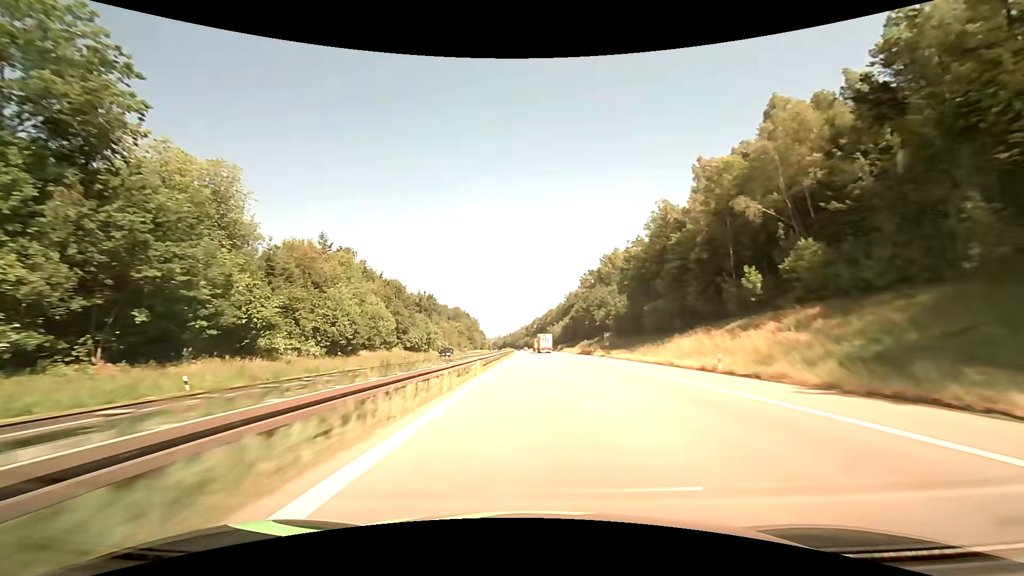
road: motorway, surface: asphalt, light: Day
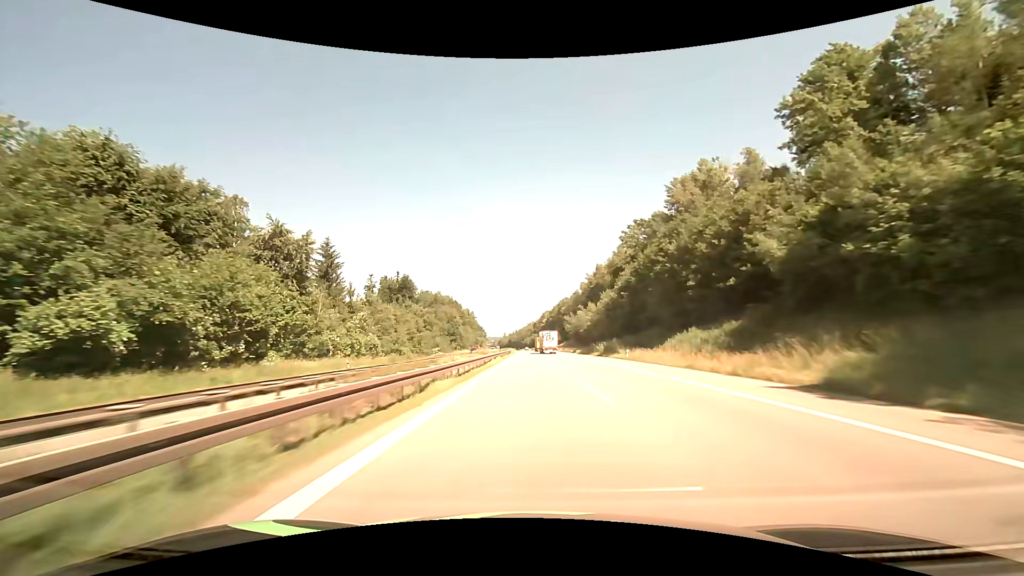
(-0.7, +76.1) m; -1°
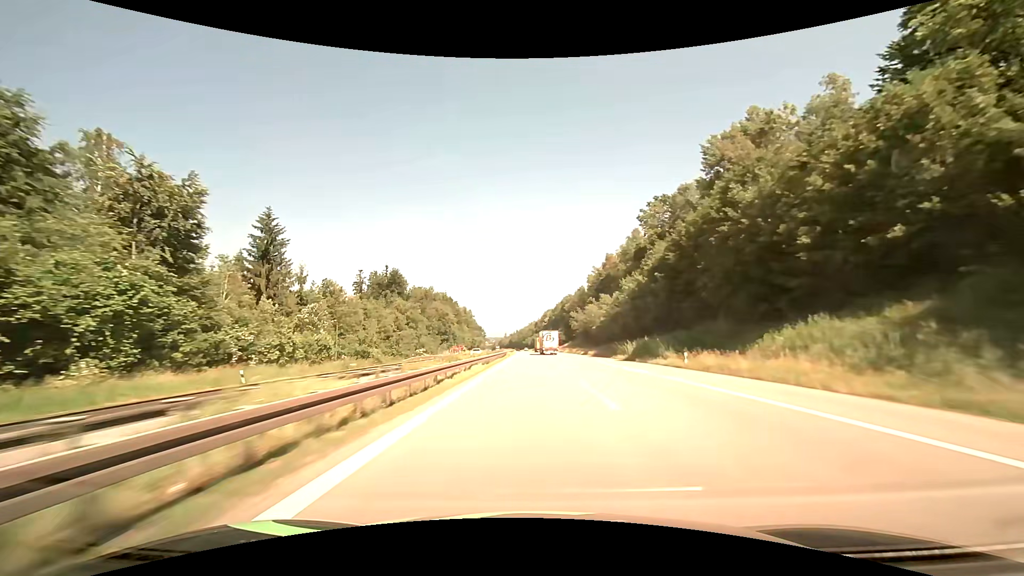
(0.0, +19.0) m; 0°
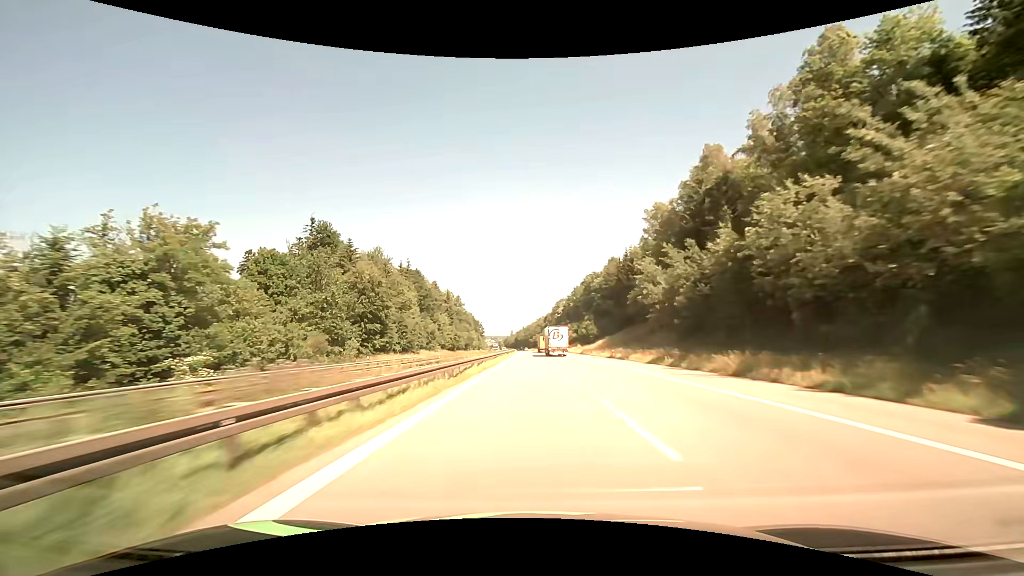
(-0.7, +76.3) m; -1°
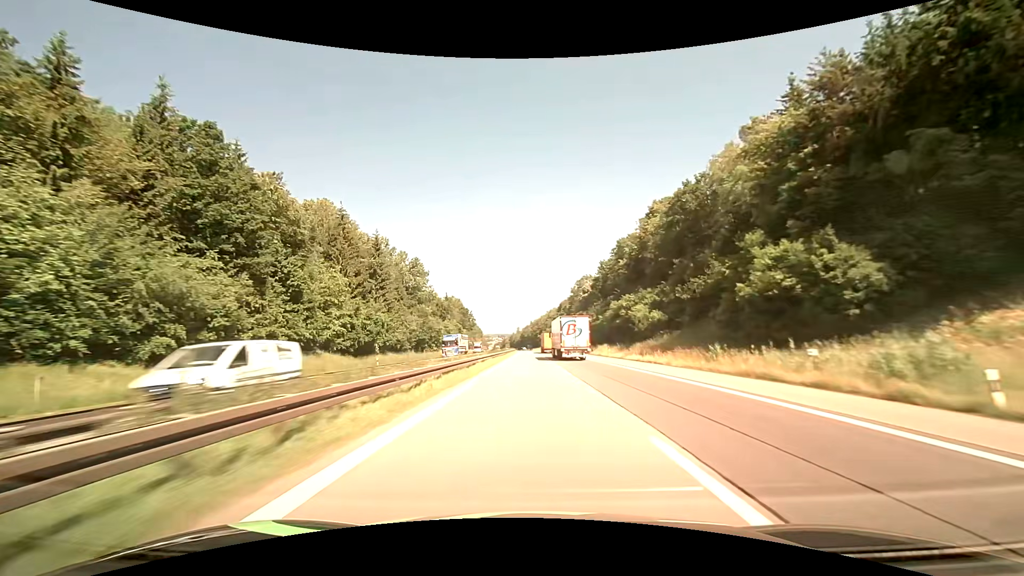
(-0.6, +95.3) m; -1°
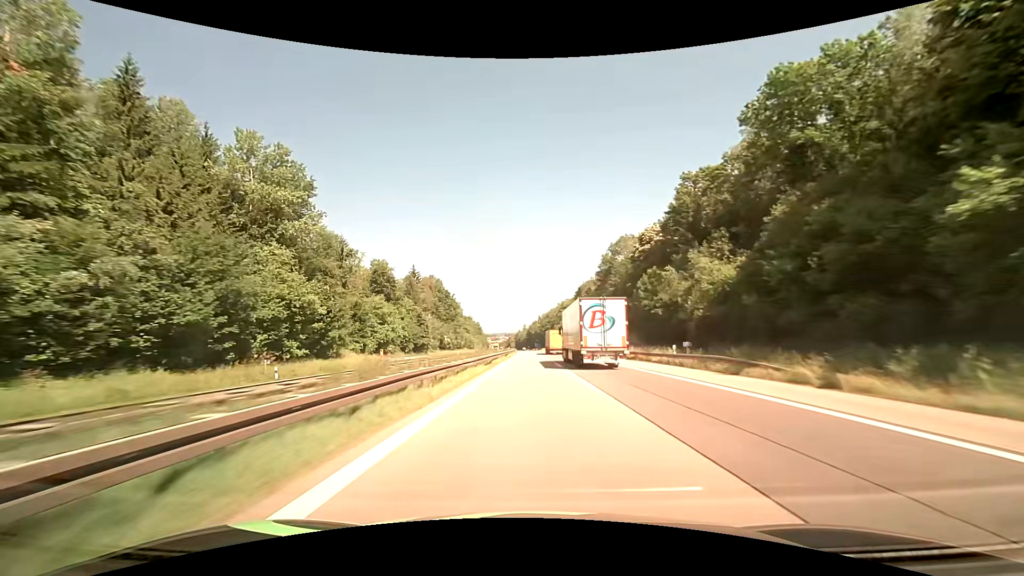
(-0.6, +76.2) m; -1°
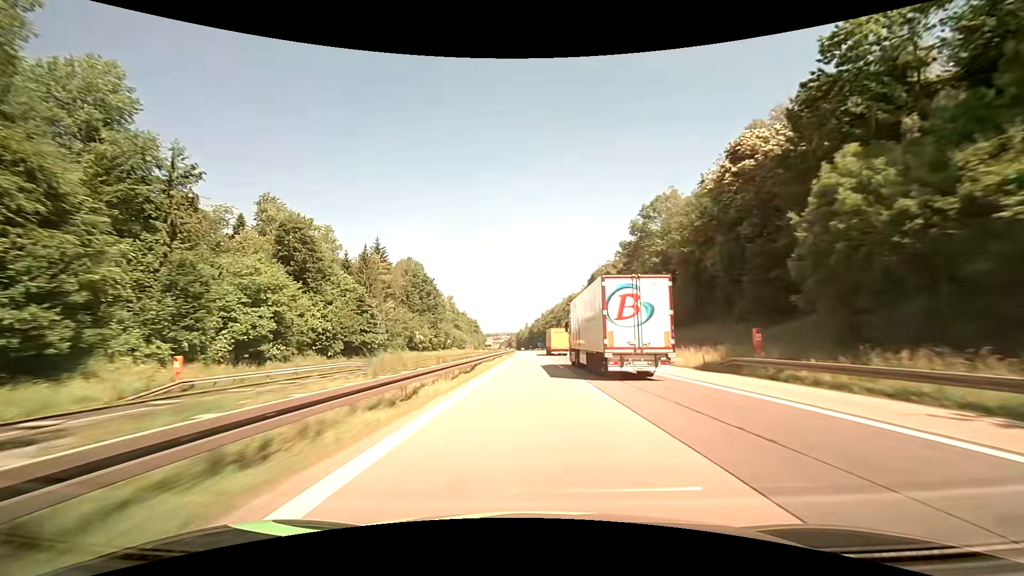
(0.0, +38.1) m; 0°
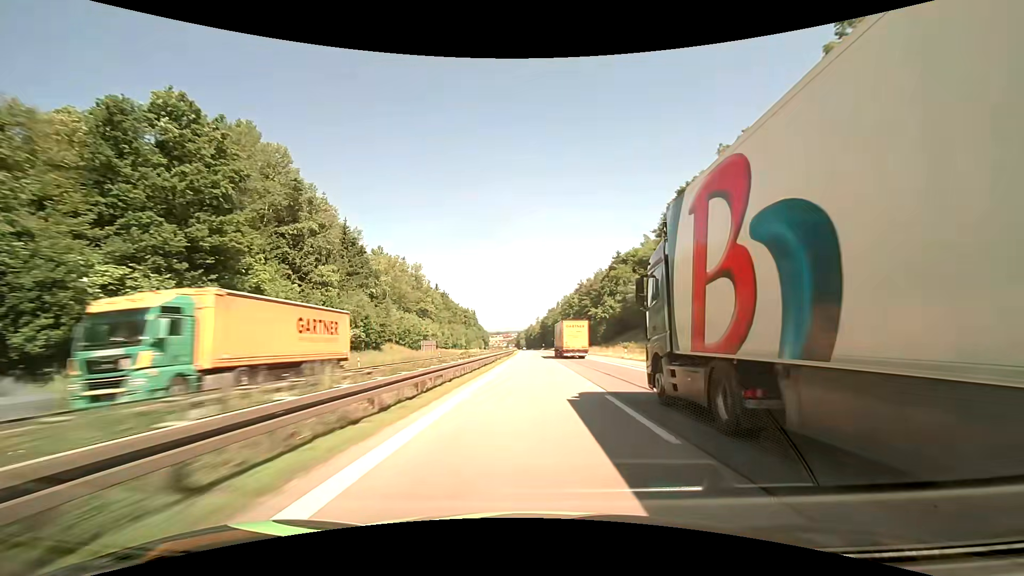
(-1.0, +95.1) m; -1°
(0, +10) (0, +20) (0, +30) (0, +40) (0, +50) (0, +60) (0, +70) (0, +80) (0, +90) (0, +100) m
